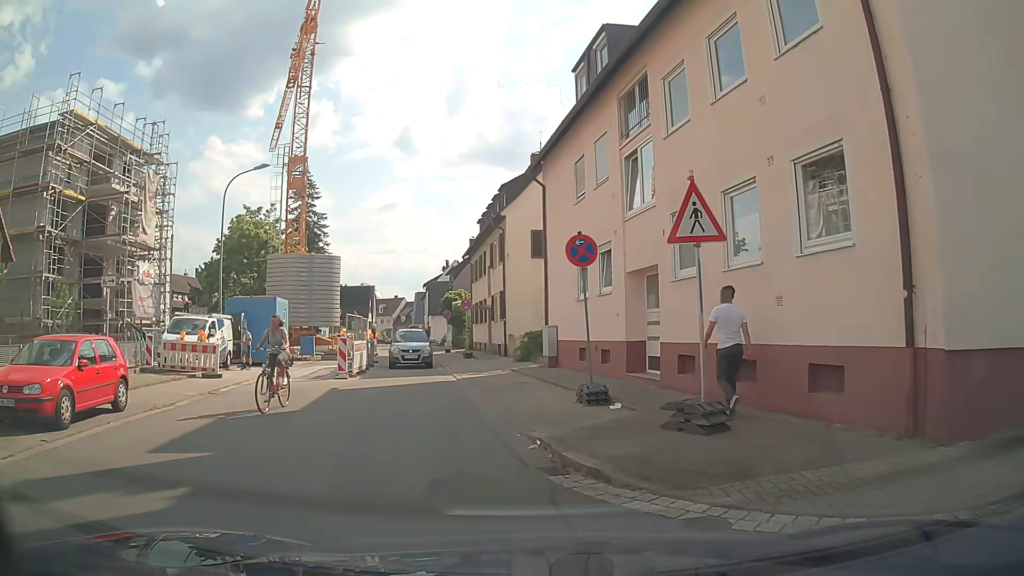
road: residential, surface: asphalt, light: Day
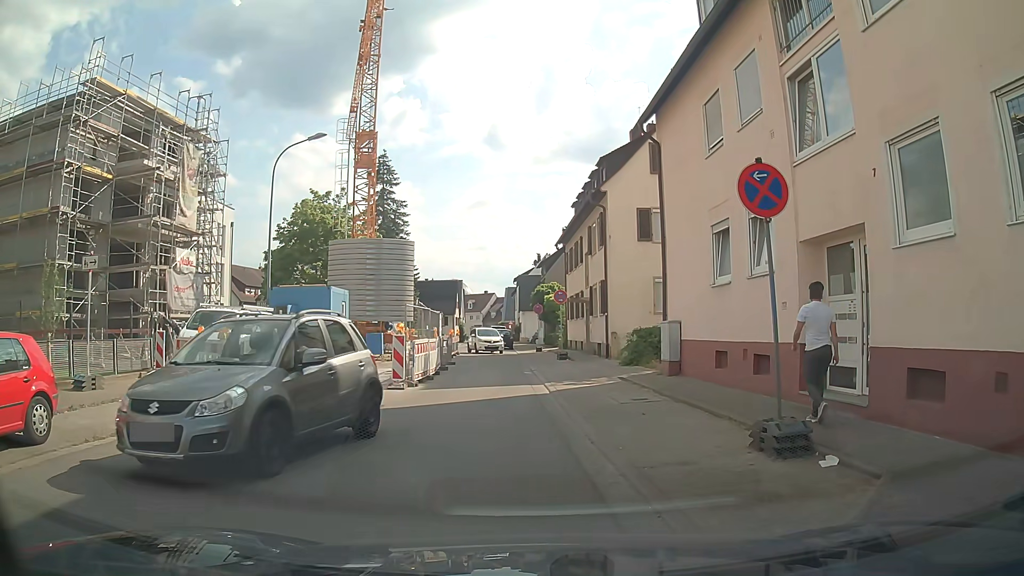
(-0.4, +4.8) m; -5°
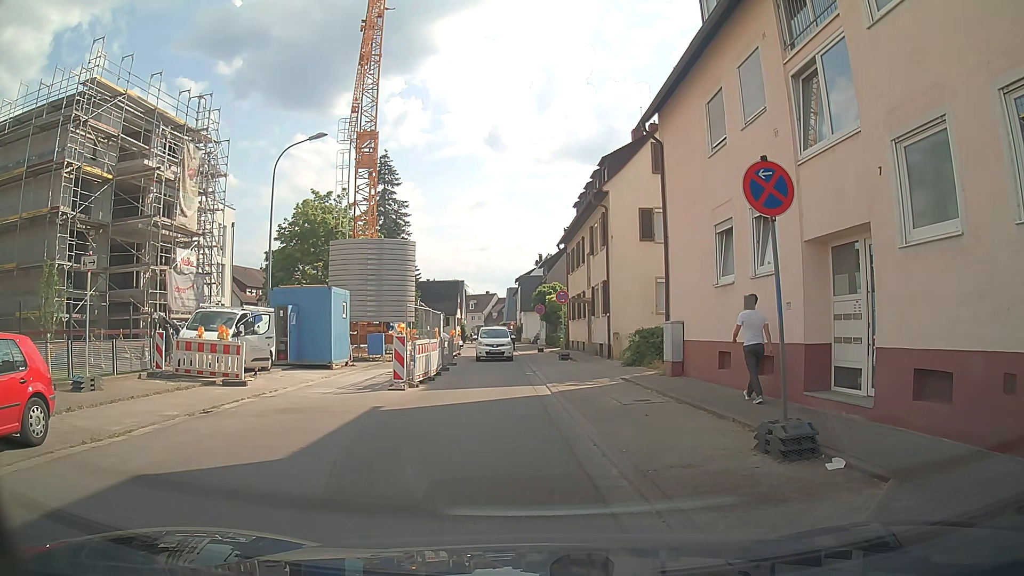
(0.0, +0.2) m; 0°
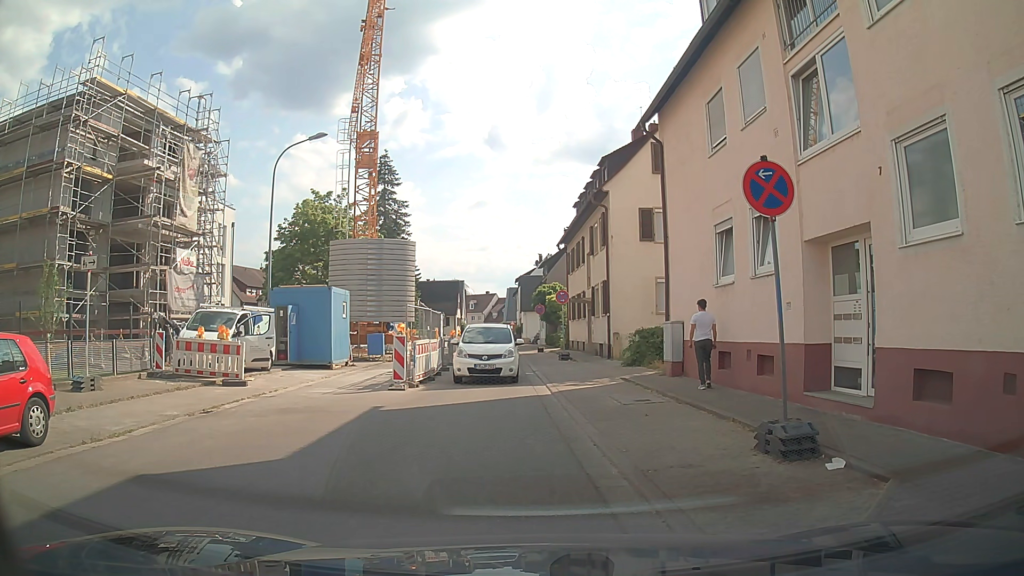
(0.0, 0.0) m; 0°
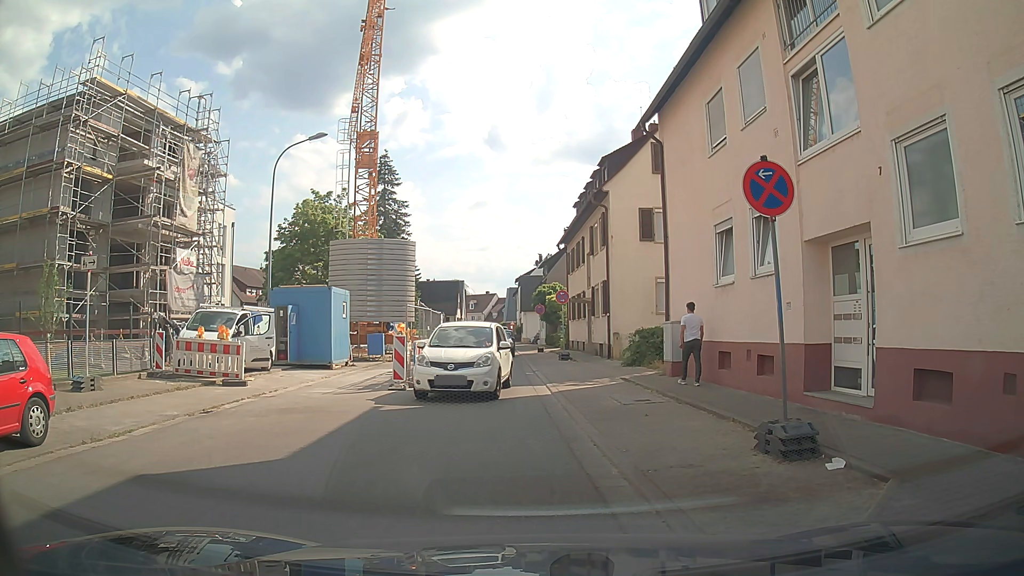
(0.0, 0.0) m; 0°
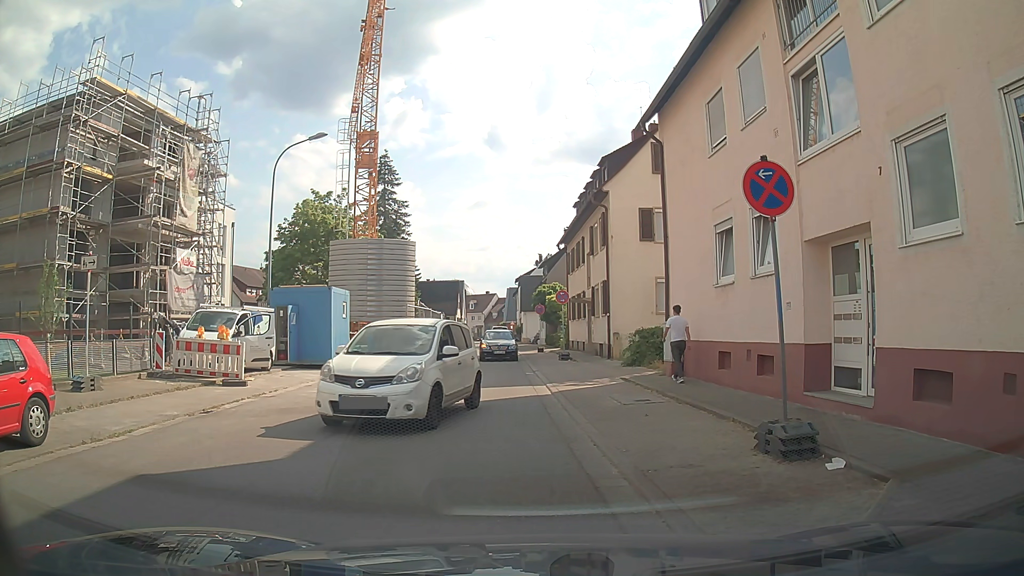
(0.0, 0.0) m; 0°
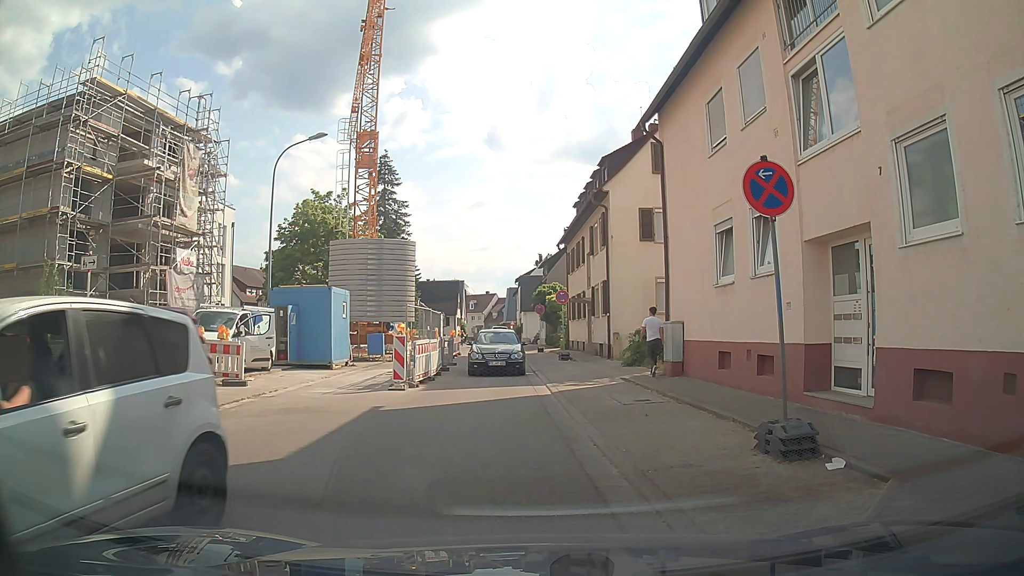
(0.0, 0.0) m; 0°
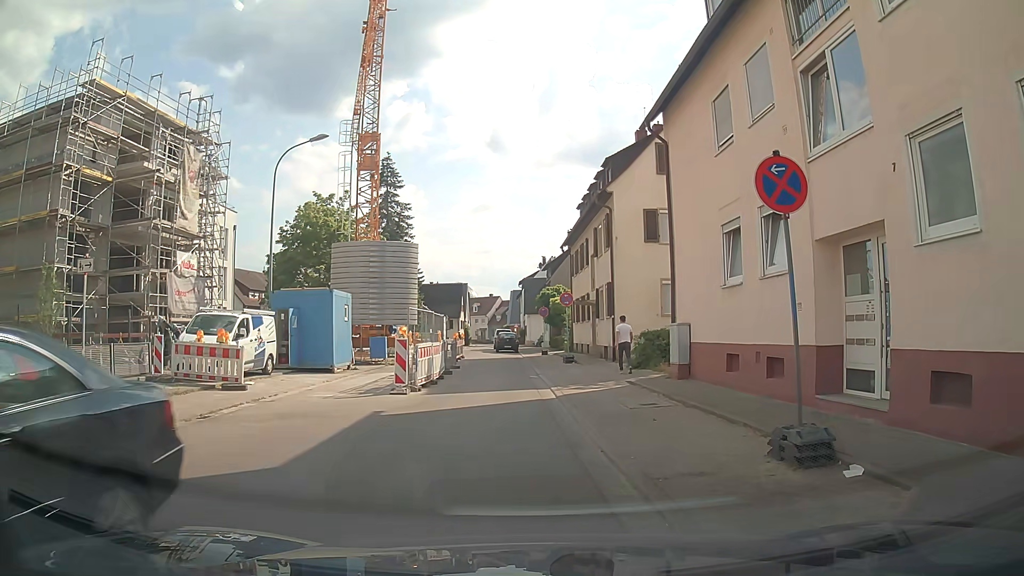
(0.0, +0.3) m; 0°
(-1, +10) (-2, +20) (-3, +30) (-5, +40) (-8, +49) (-10, +59) (-11, +69) (-12, +79) (-13, +89) (-14, +99) m
